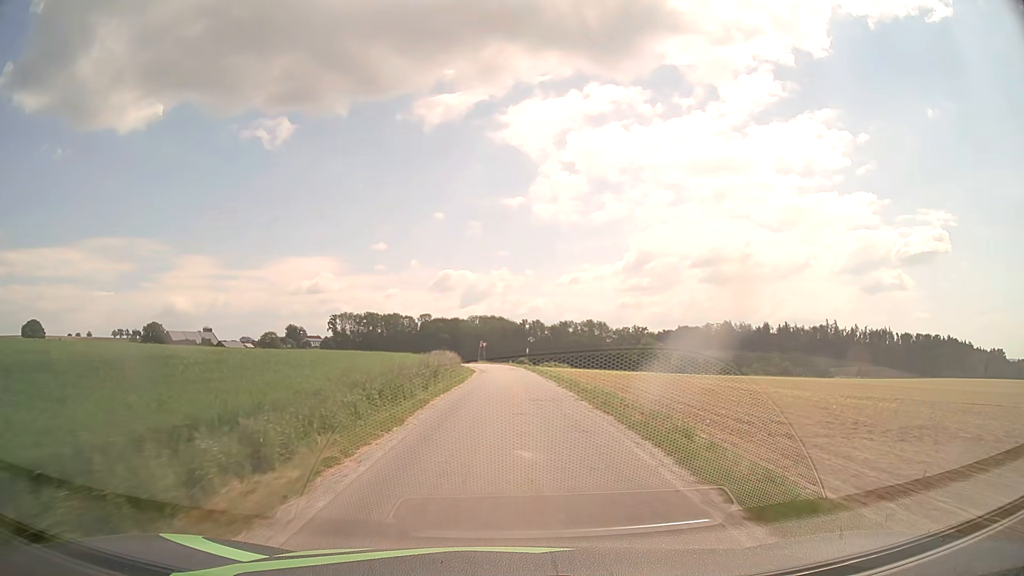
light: Day
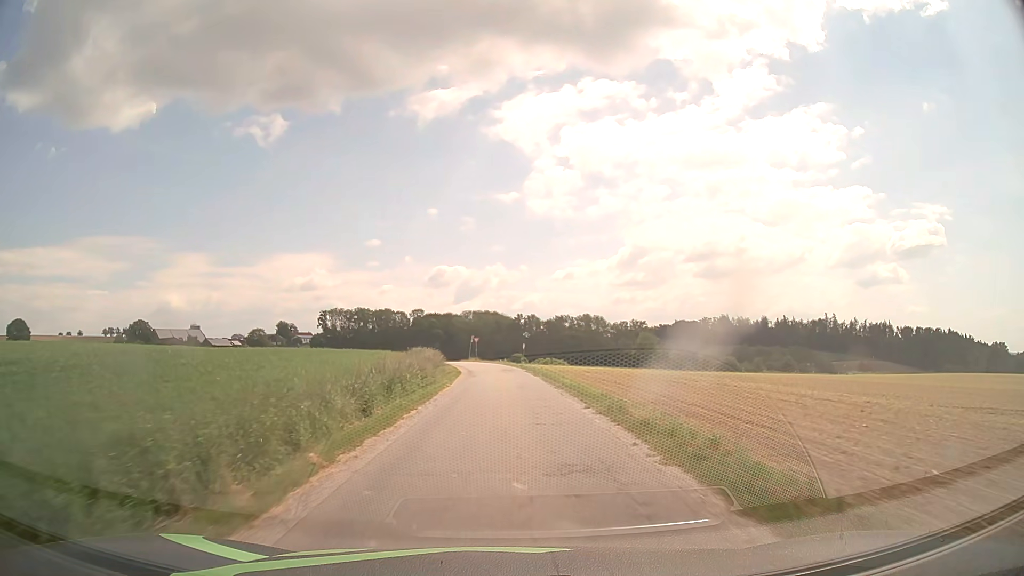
(+0.1, +9.8) m; +1°
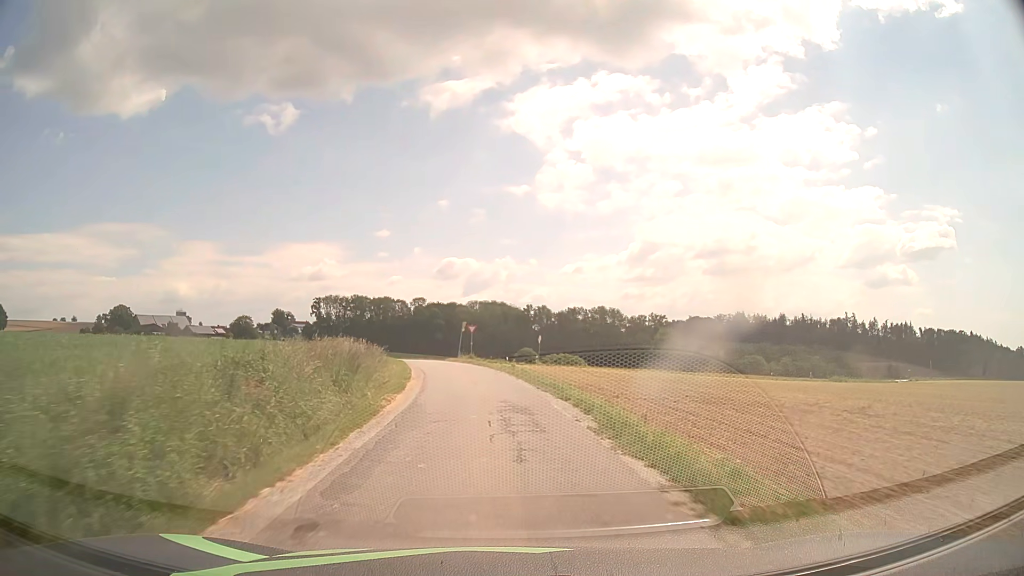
(-0.1, +27.4) m; -1°
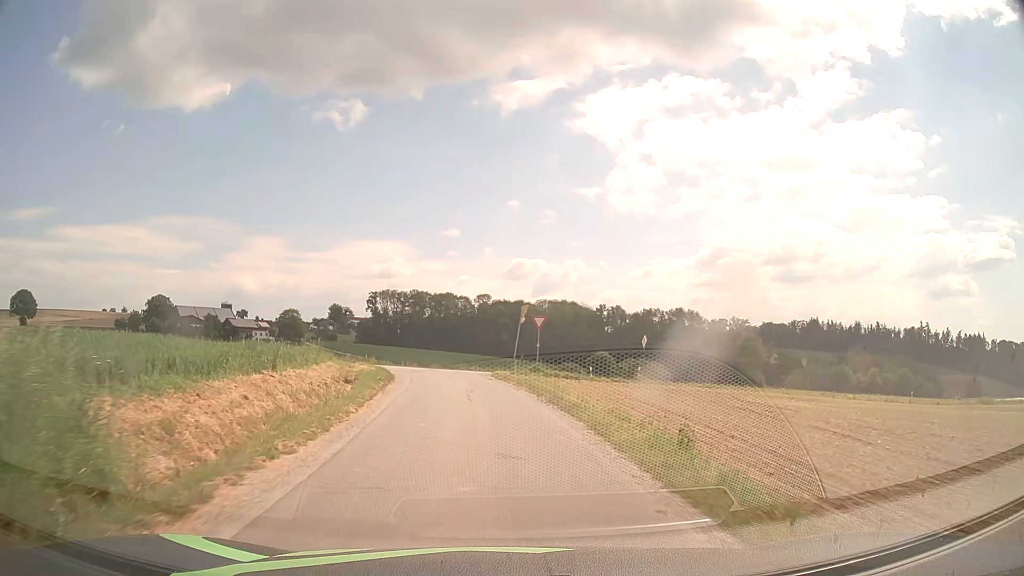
(-0.9, +24.2) m; -6°
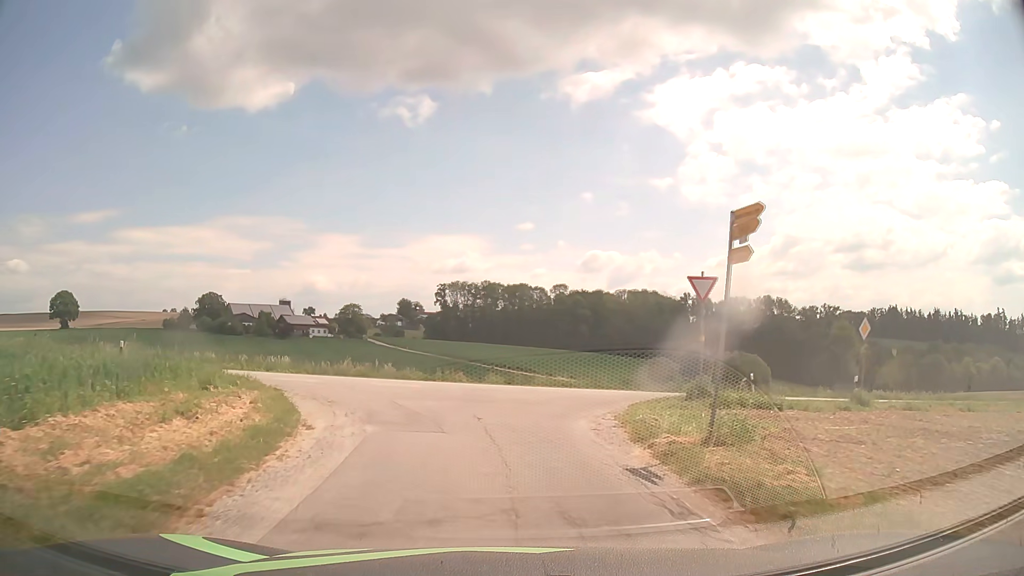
(-1.1, +20.0) m; -6°
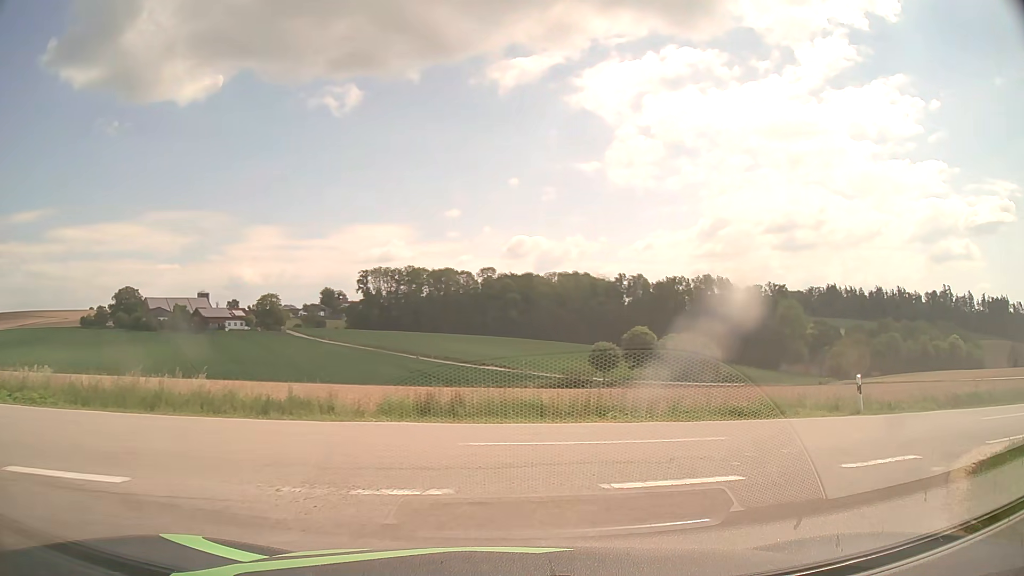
(0.0, +13.7) m; +5°
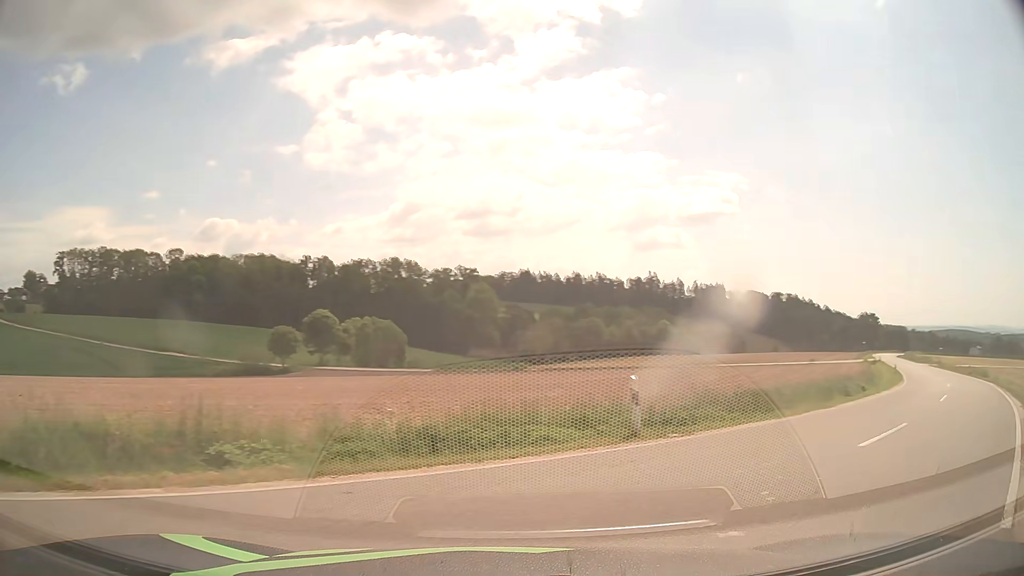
(+1.3, +6.6) m; +26°
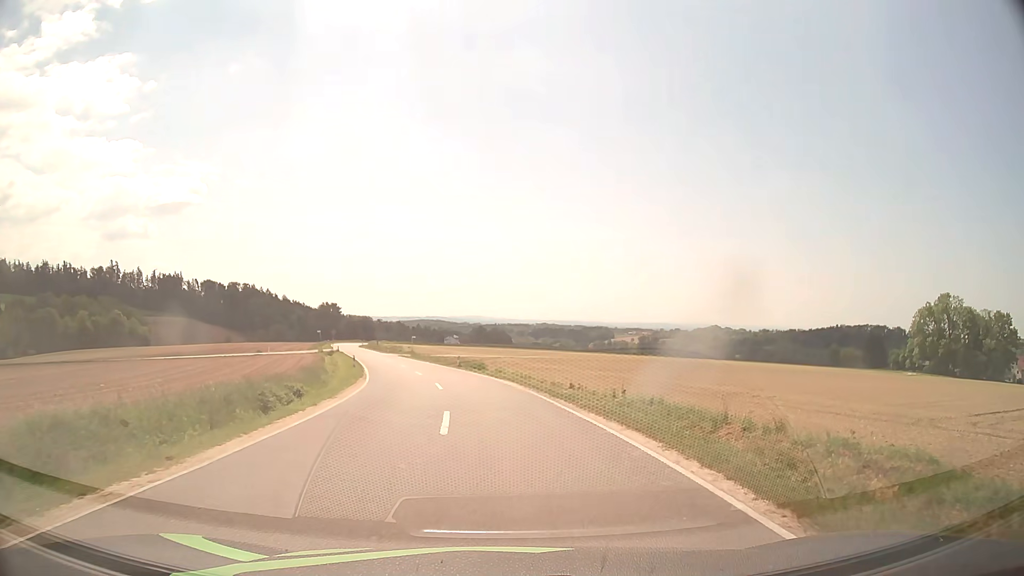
(+5.7, +10.4) m; +47°
(0, +10) (0, +20) (-2, +30) (-3, +40) (-5, +50) (-8, +59) (-10, +69) (-13, +79) (-16, +88) (-19, +98) m
